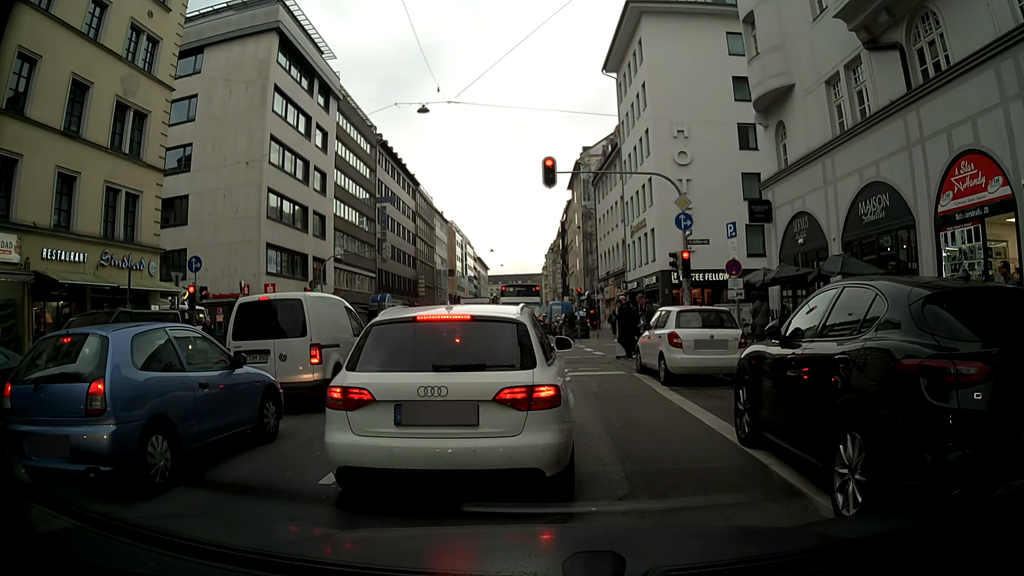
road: secondary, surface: asphalt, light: Day
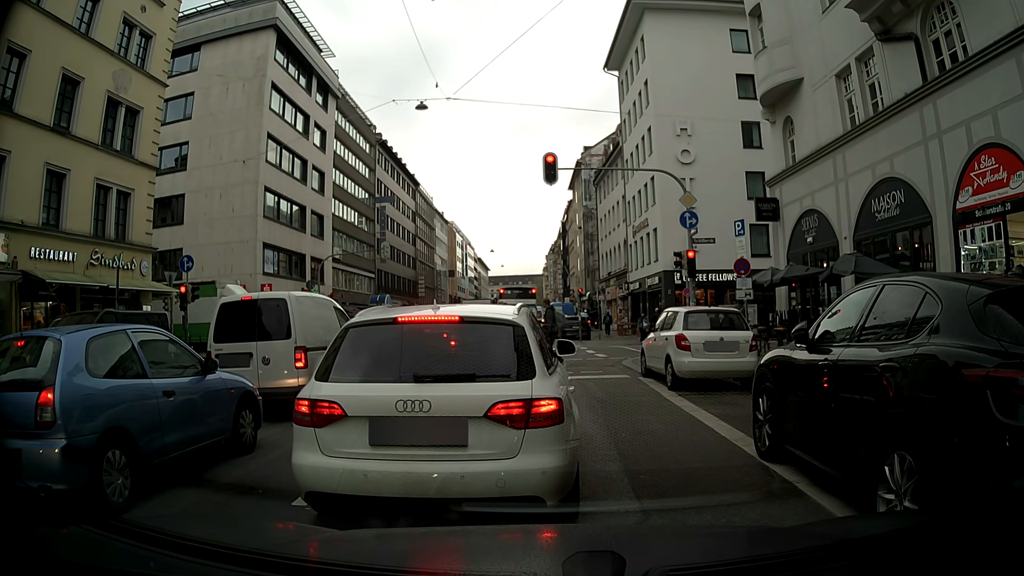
(0.0, +0.7) m; 0°
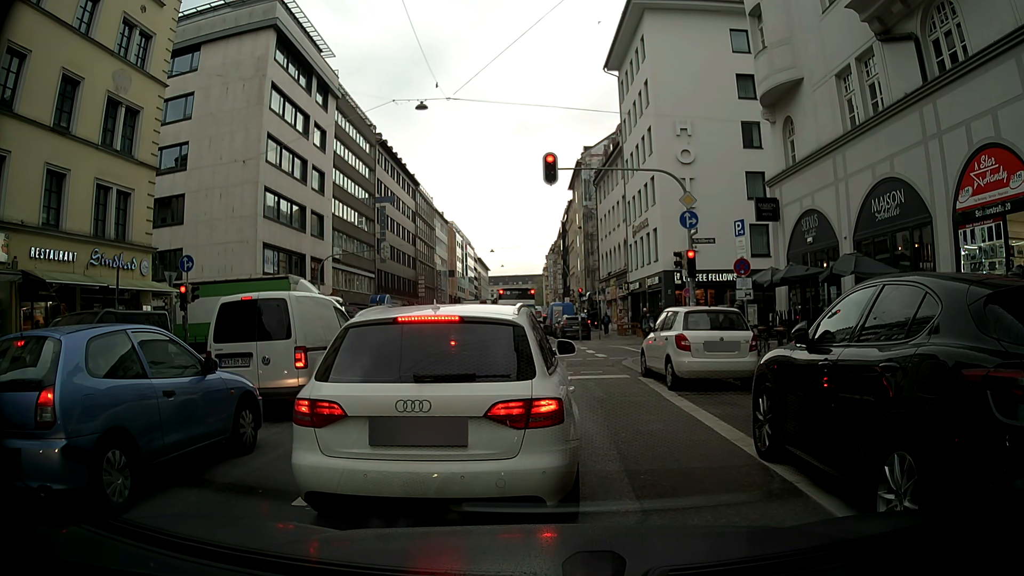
(0.0, 0.0) m; 0°
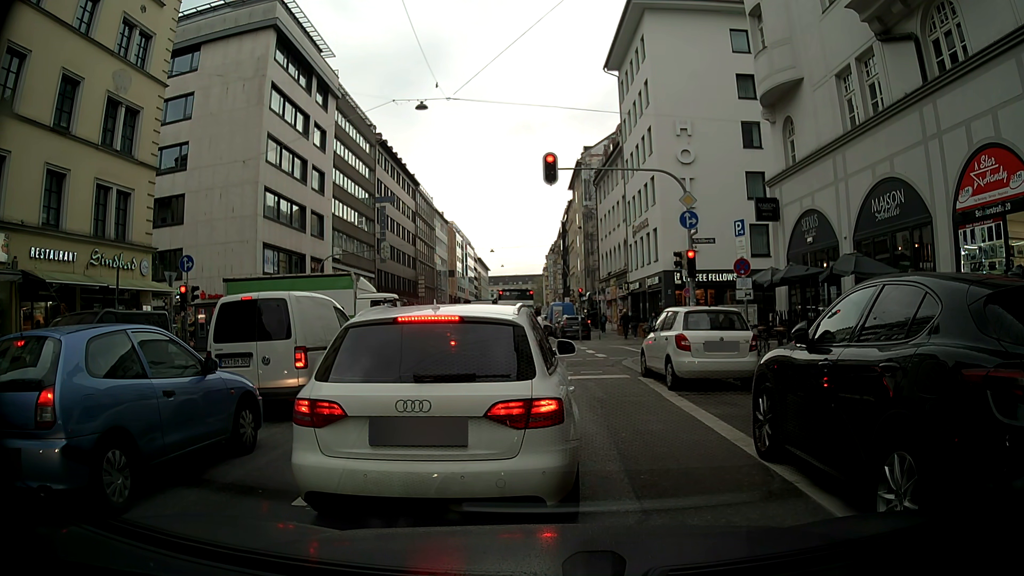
(0.0, 0.0) m; 0°
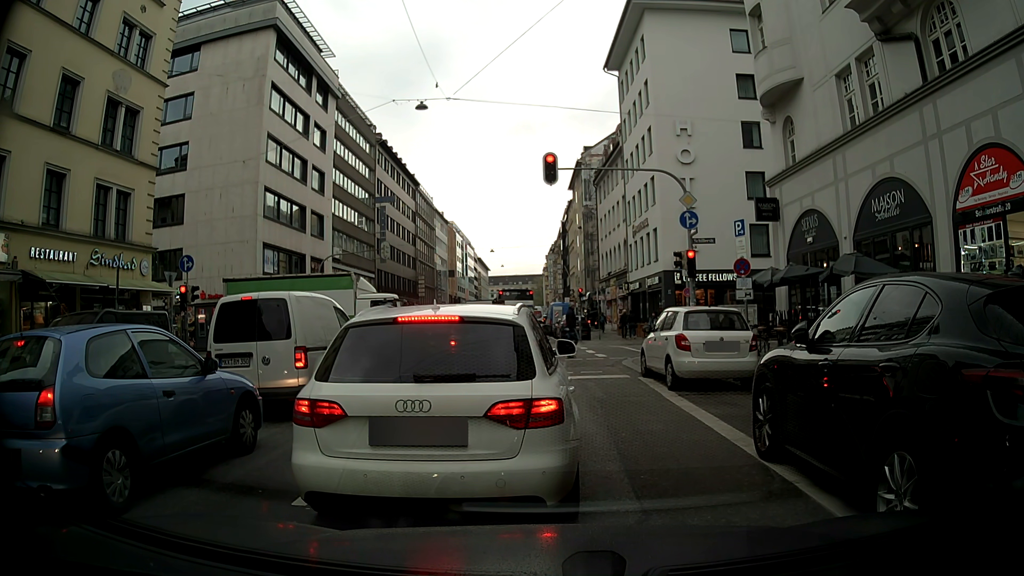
(0.0, 0.0) m; 0°
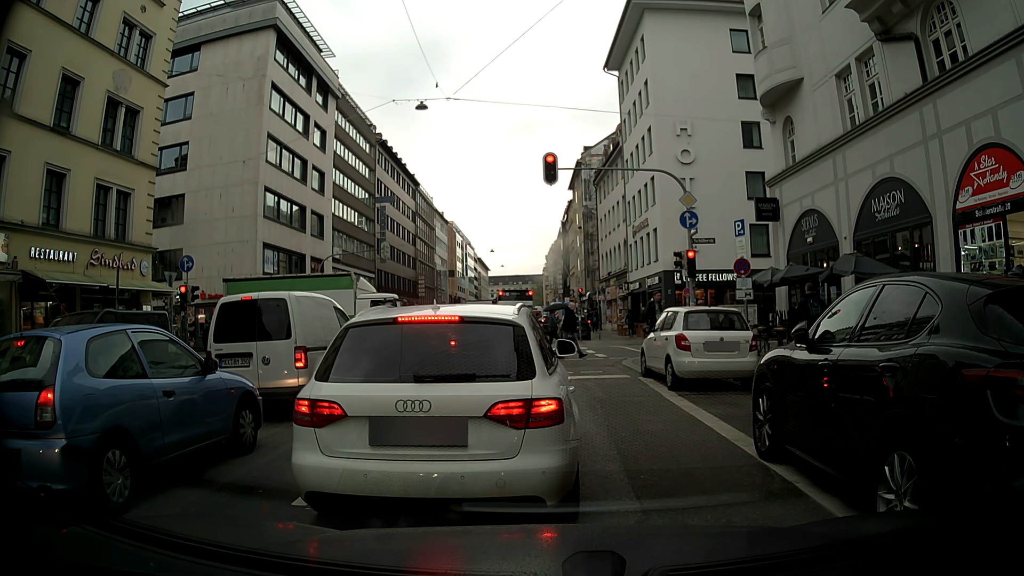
(0.0, 0.0) m; 0°
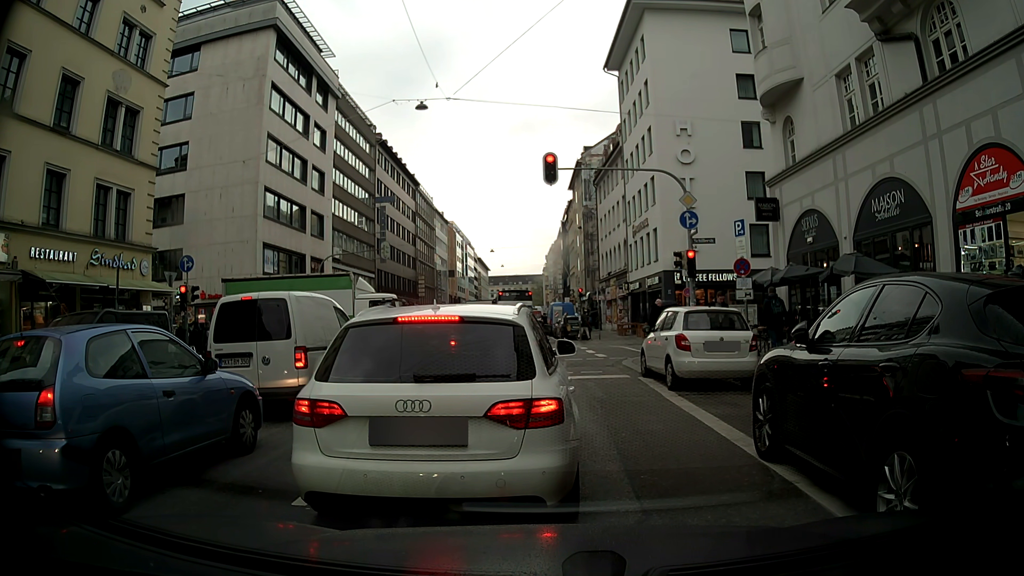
(0.0, 0.0) m; 0°
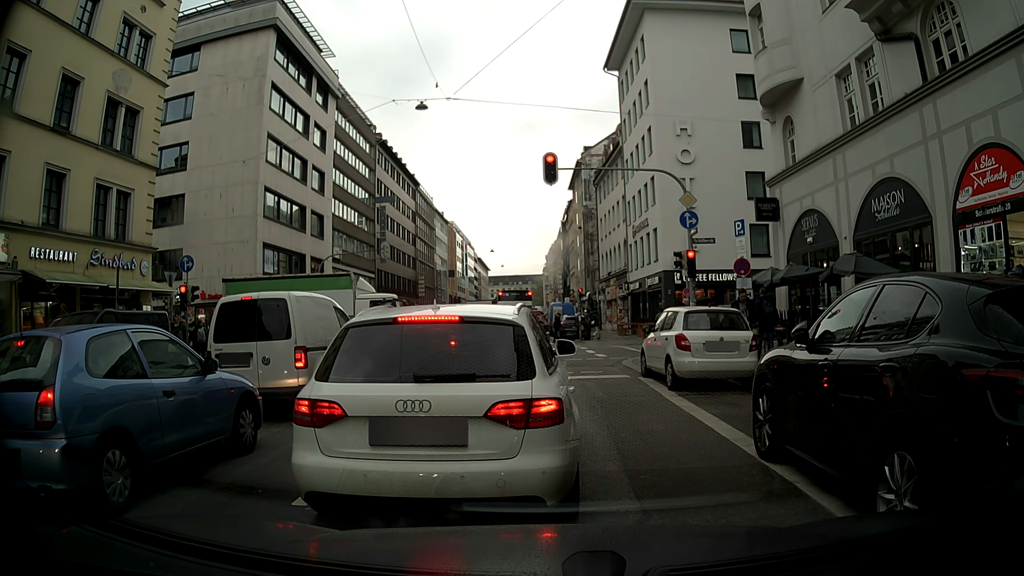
(0.0, 0.0) m; 0°
